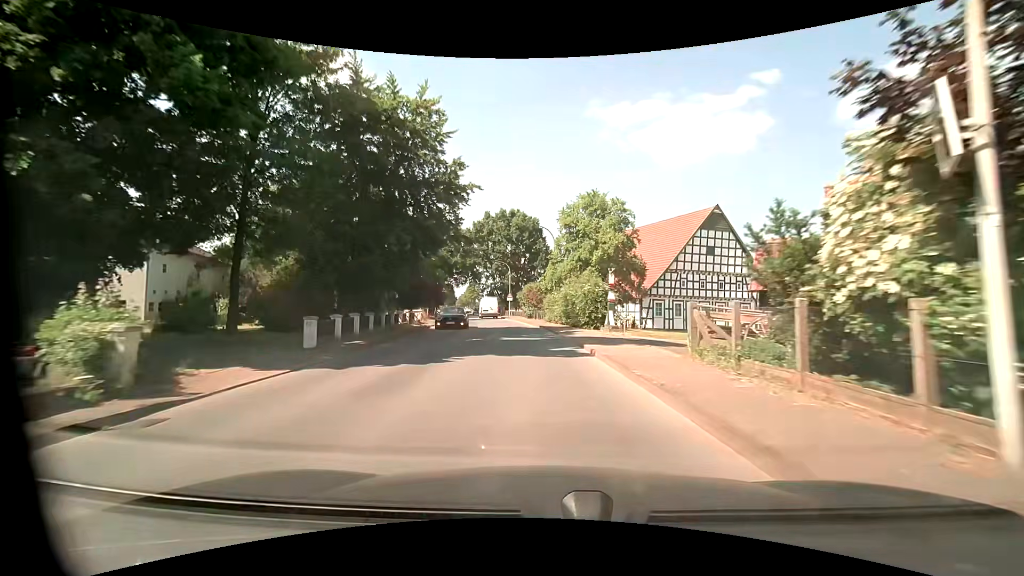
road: tertiary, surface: asphalt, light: Day
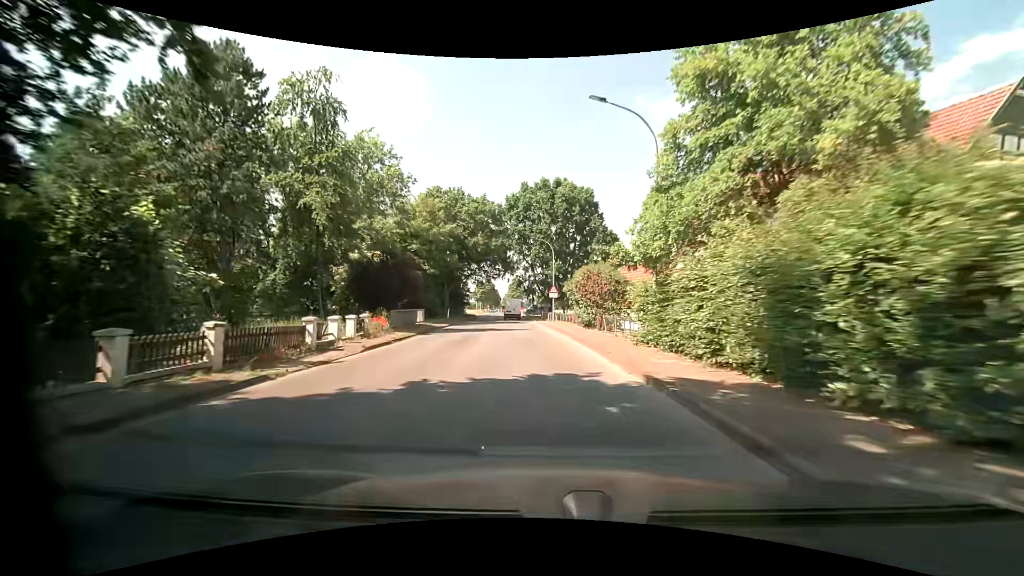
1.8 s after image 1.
(-1.1, +23.2) m; -6°
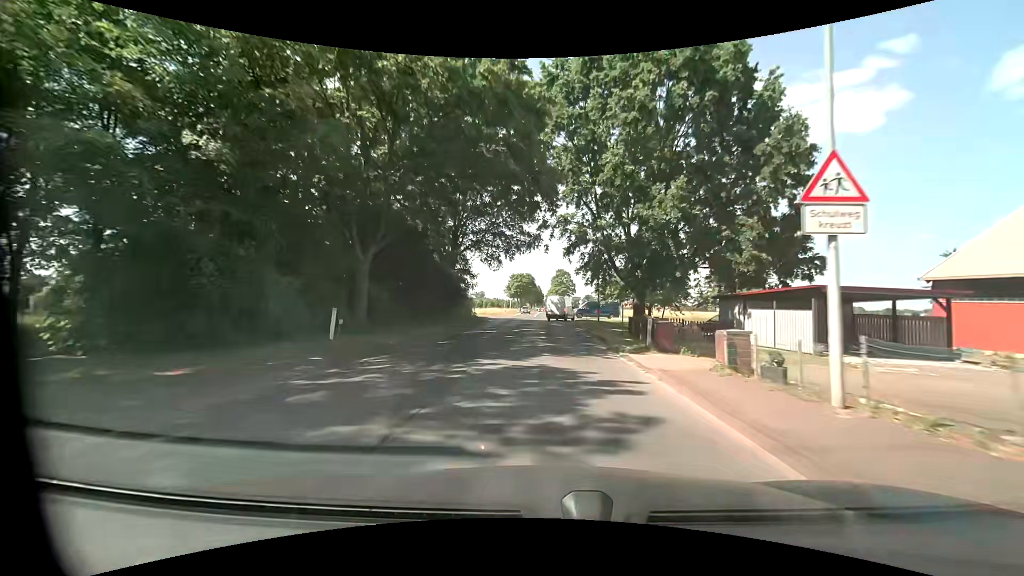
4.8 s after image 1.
(-2.3, +38.9) m; -5°
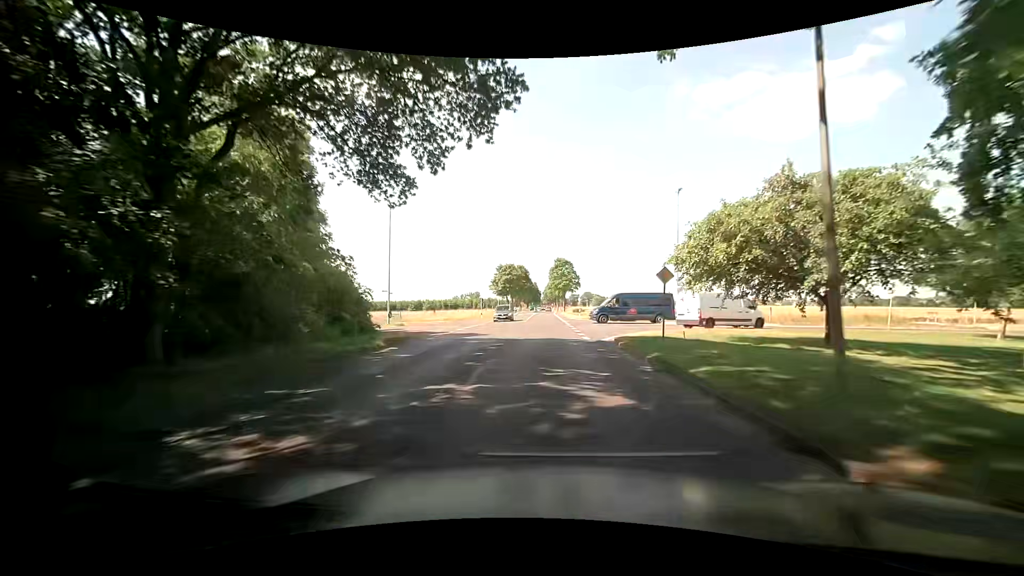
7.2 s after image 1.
(0.0, +31.3) m; +1°
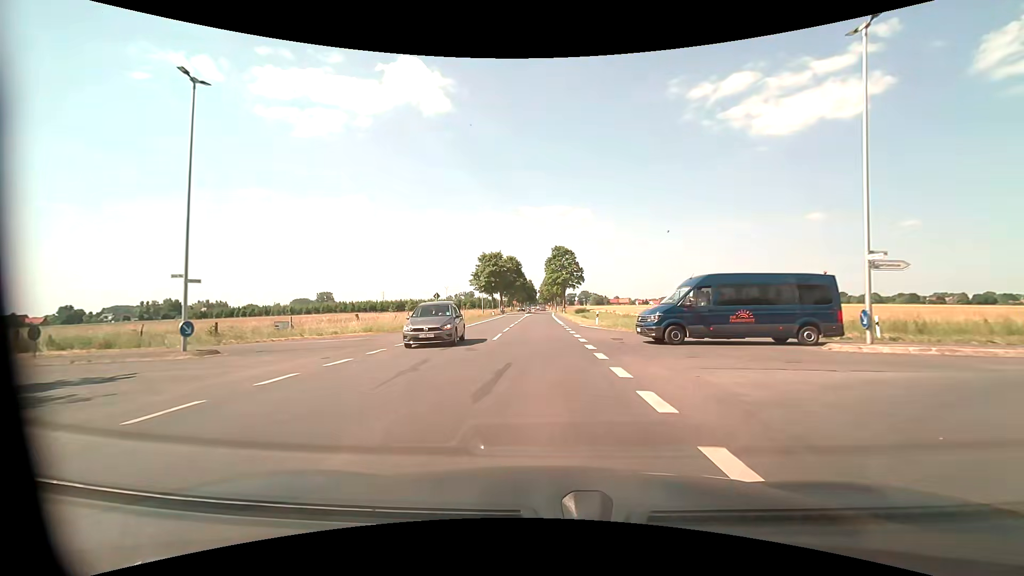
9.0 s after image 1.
(-0.1, +23.4) m; 0°
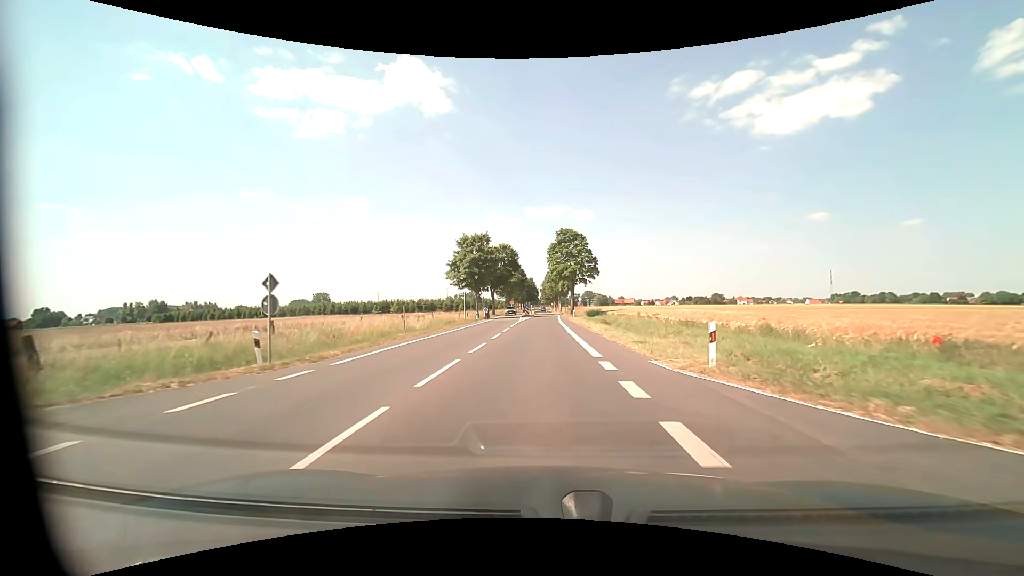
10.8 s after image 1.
(0.0, +23.4) m; 0°
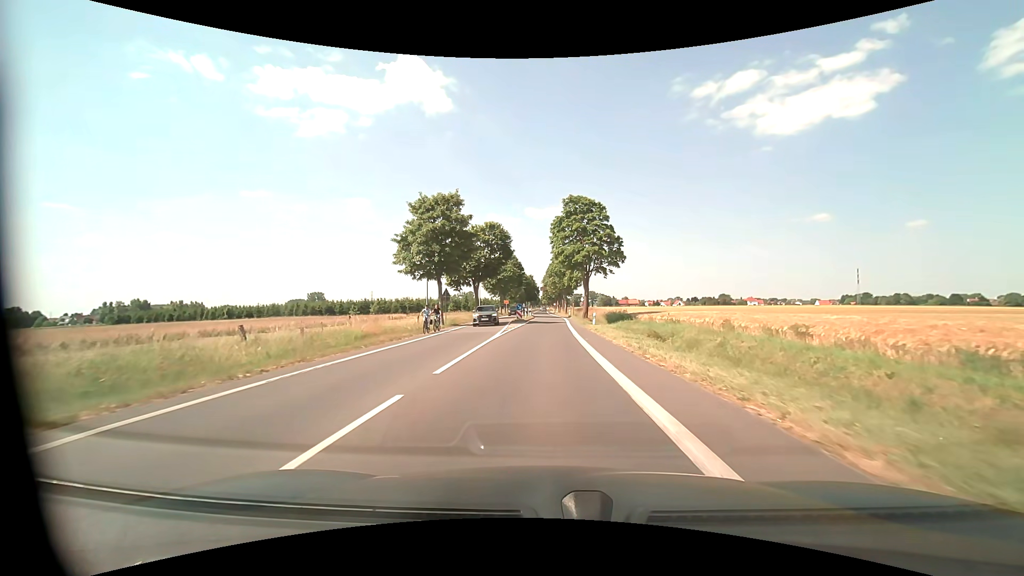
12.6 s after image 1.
(-0.1, +23.5) m; 0°
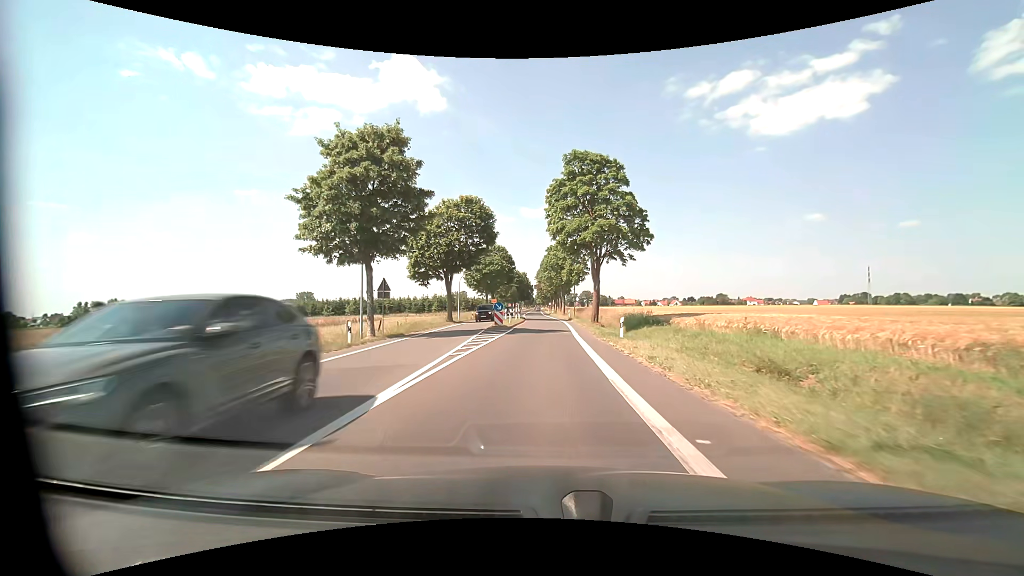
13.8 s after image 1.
(+0.1, +15.8) m; +1°
(0, +10) (0, +20) (0, +30) (0, +40) (0, +50) (-1, +60) (-1, +70) (-1, +80) (-2, +90) (-2, +100) m
